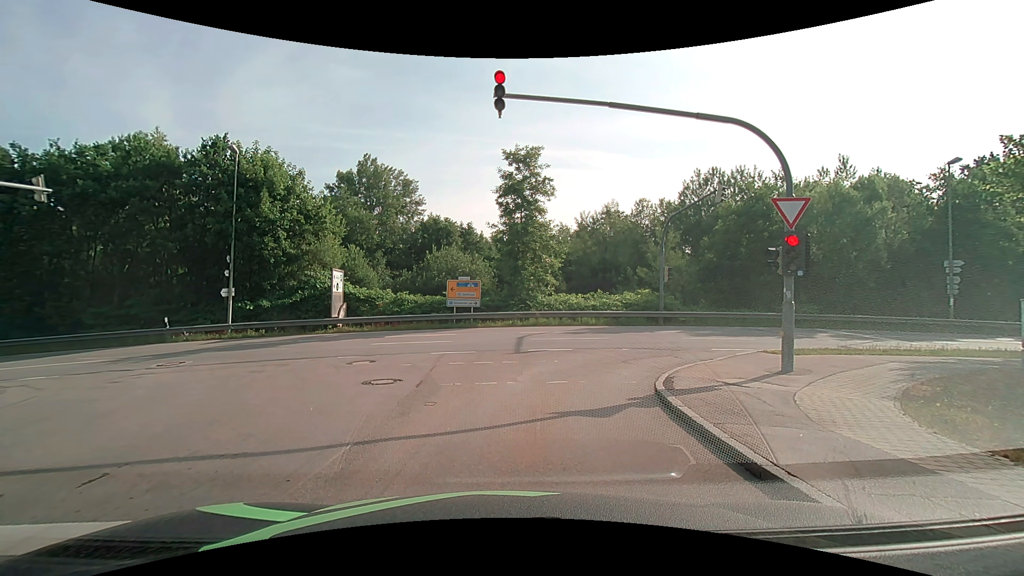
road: residential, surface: asphalt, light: Day
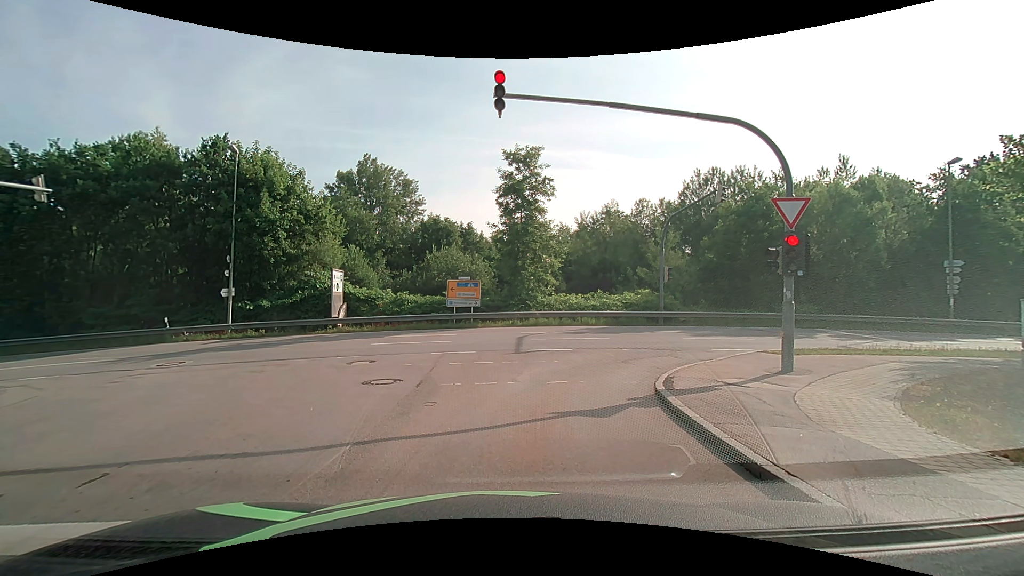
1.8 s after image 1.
(0.0, 0.0) m; 0°
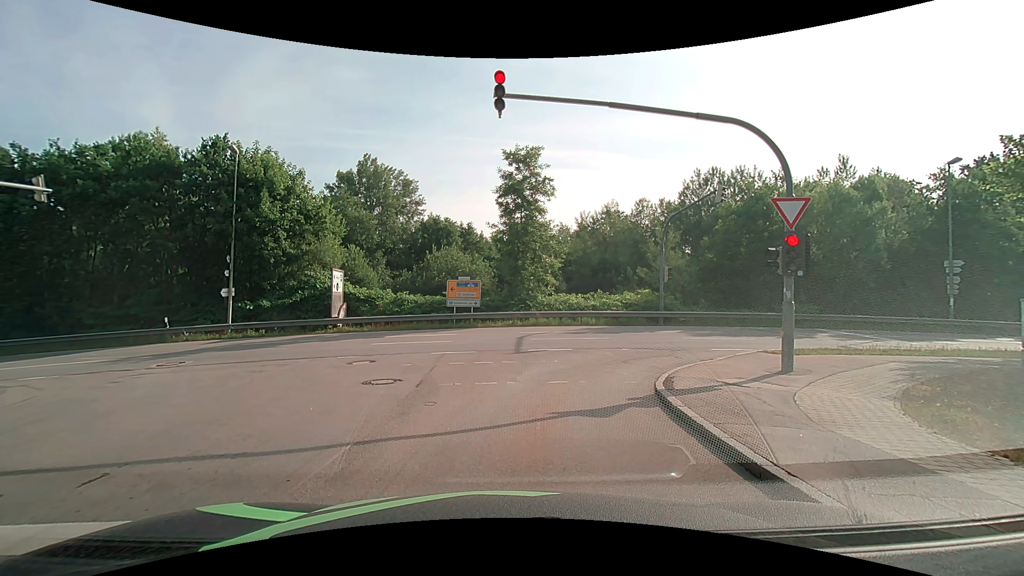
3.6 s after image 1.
(0.0, 0.0) m; 0°
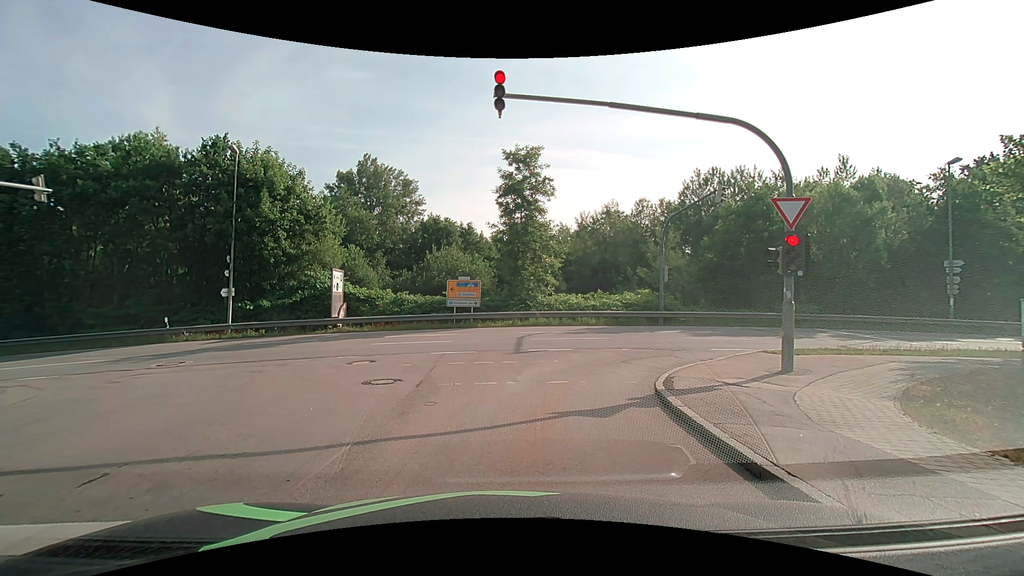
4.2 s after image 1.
(0.0, 0.0) m; 0°
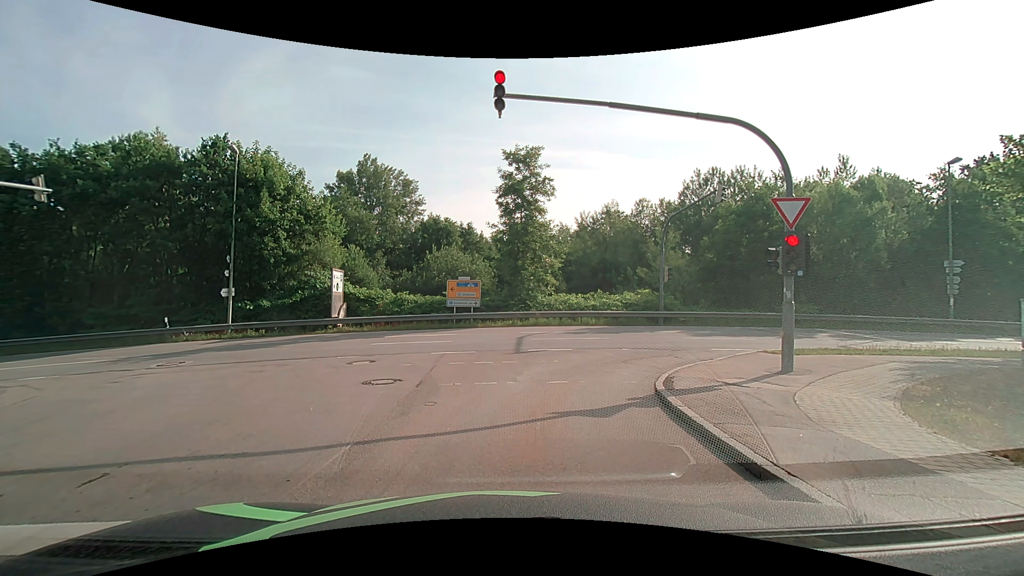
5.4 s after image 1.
(0.0, 0.0) m; 0°
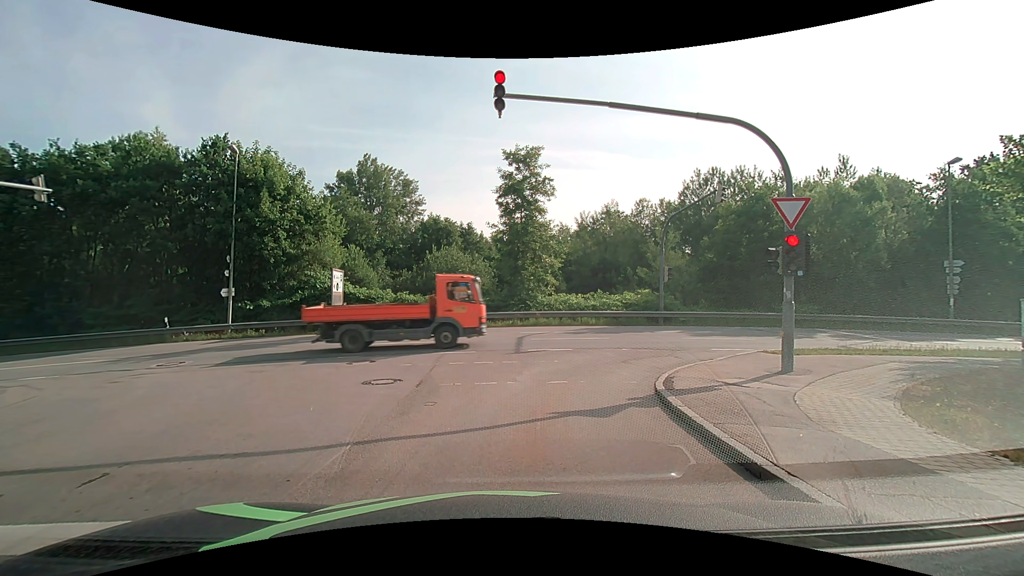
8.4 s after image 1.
(0.0, 0.0) m; 0°
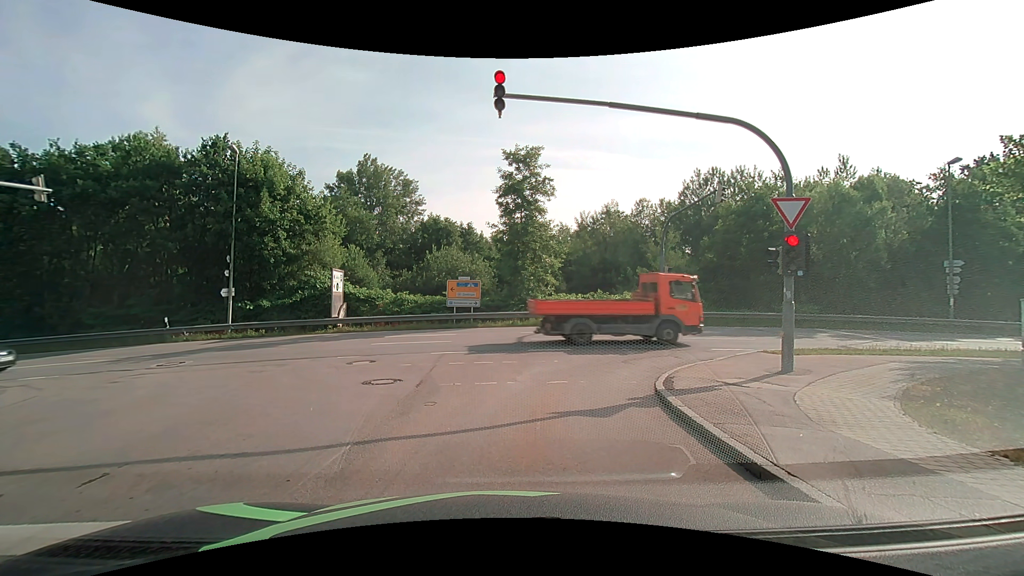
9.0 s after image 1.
(0.0, 0.0) m; 0°
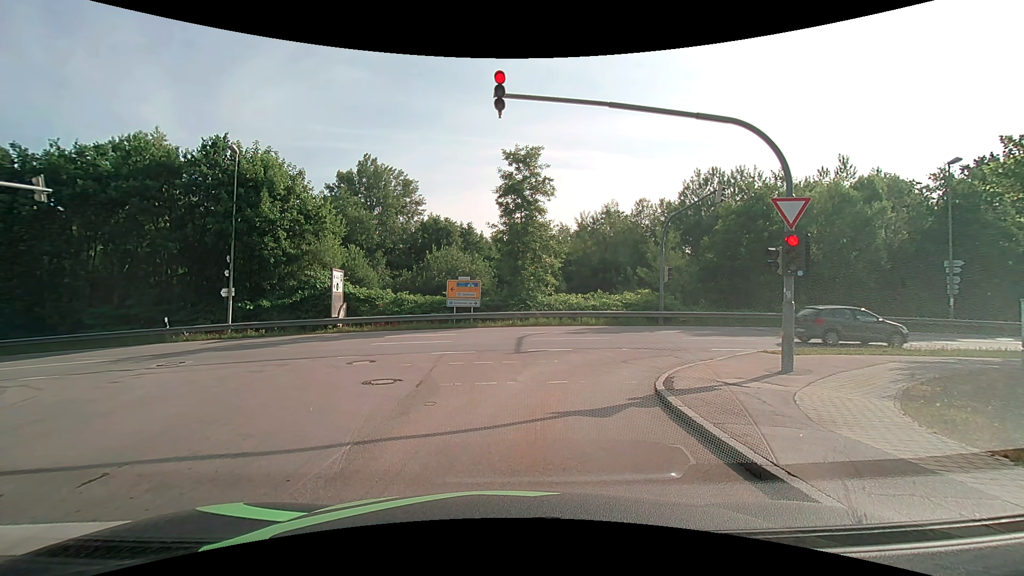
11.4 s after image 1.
(0.0, 0.0) m; 0°
(0, +10) (+5, +19) (+14, +22) (+24, +22) (+34, +23) (+44, +23) (+54, +24) (+64, +25) (+74, +26) (+84, +28) m
